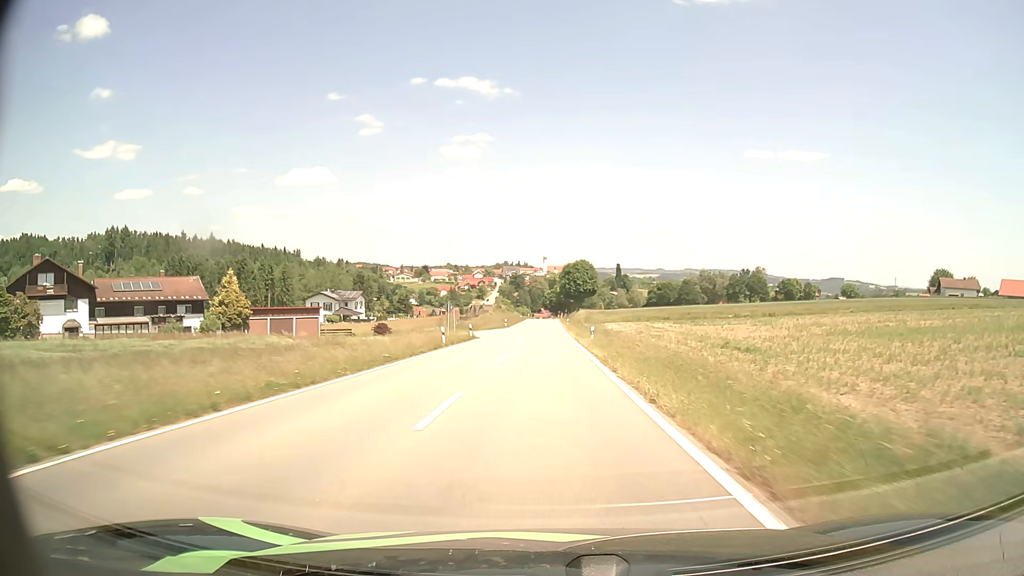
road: tertiary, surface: asphalt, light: Day
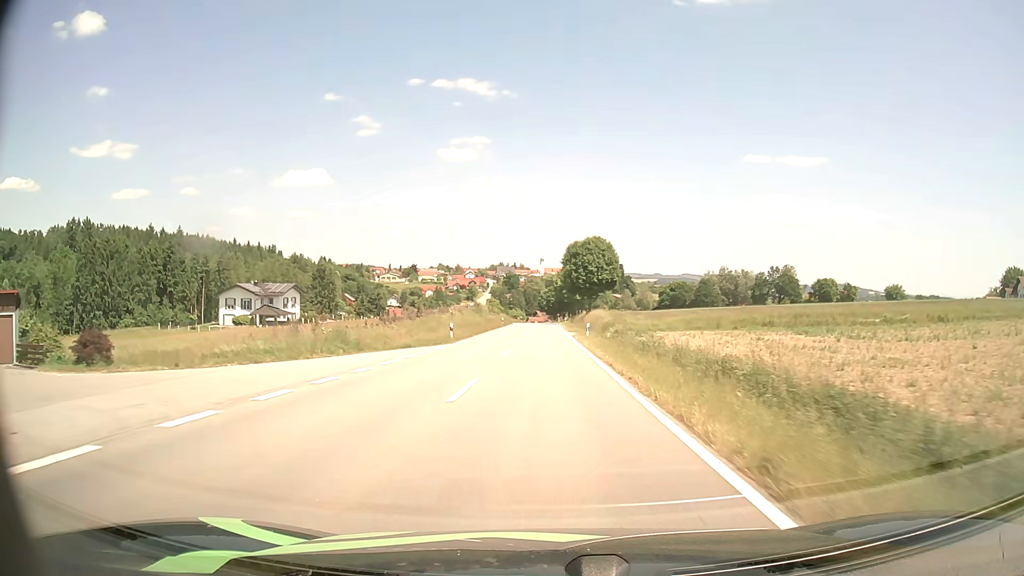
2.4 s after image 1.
(0.0, +46.3) m; 0°
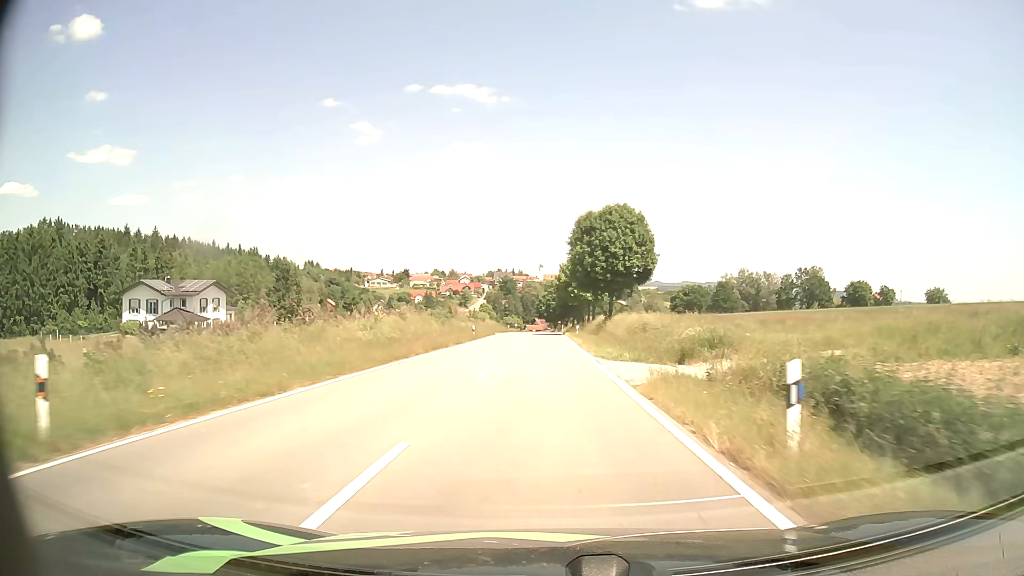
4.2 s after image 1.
(0.0, +32.7) m; 0°
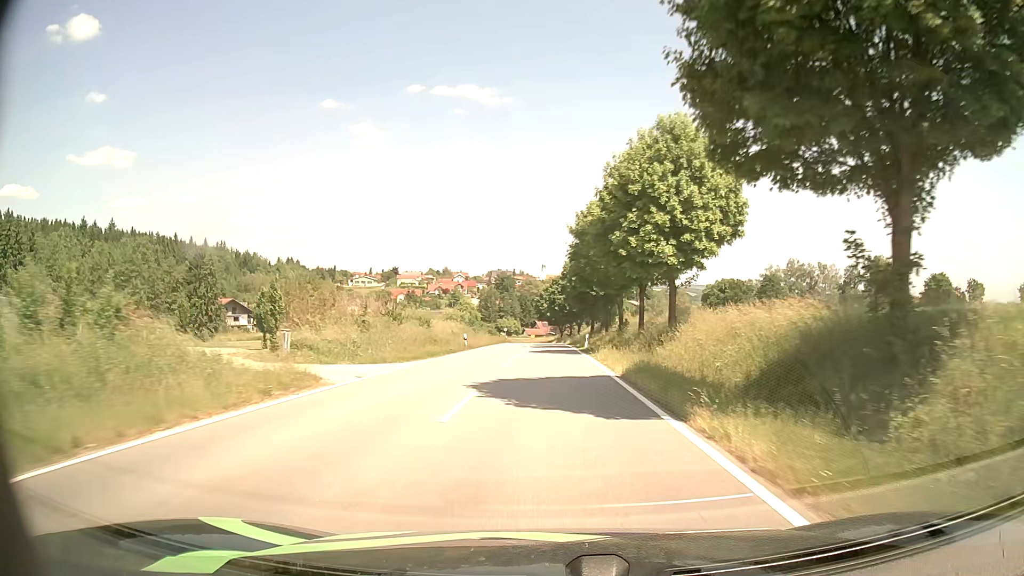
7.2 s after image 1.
(-0.1, +55.2) m; 0°
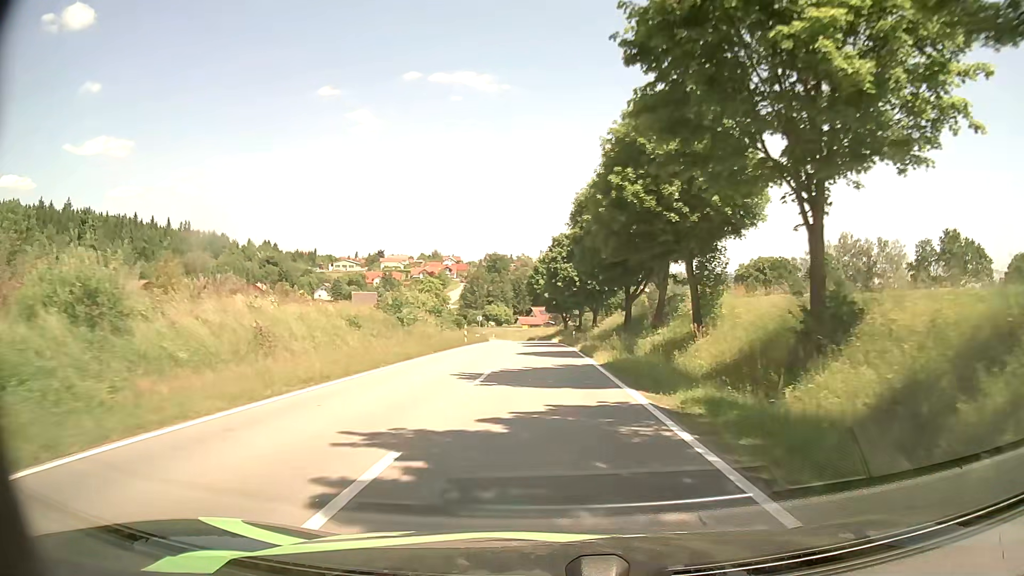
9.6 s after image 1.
(+0.1, +43.8) m; 0°
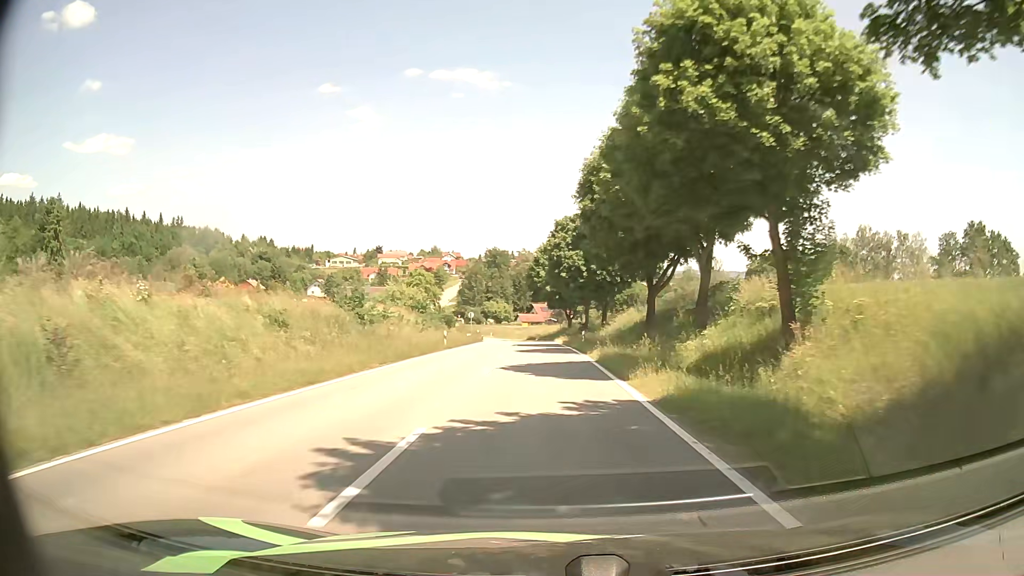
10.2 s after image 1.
(0.0, +10.4) m; 0°
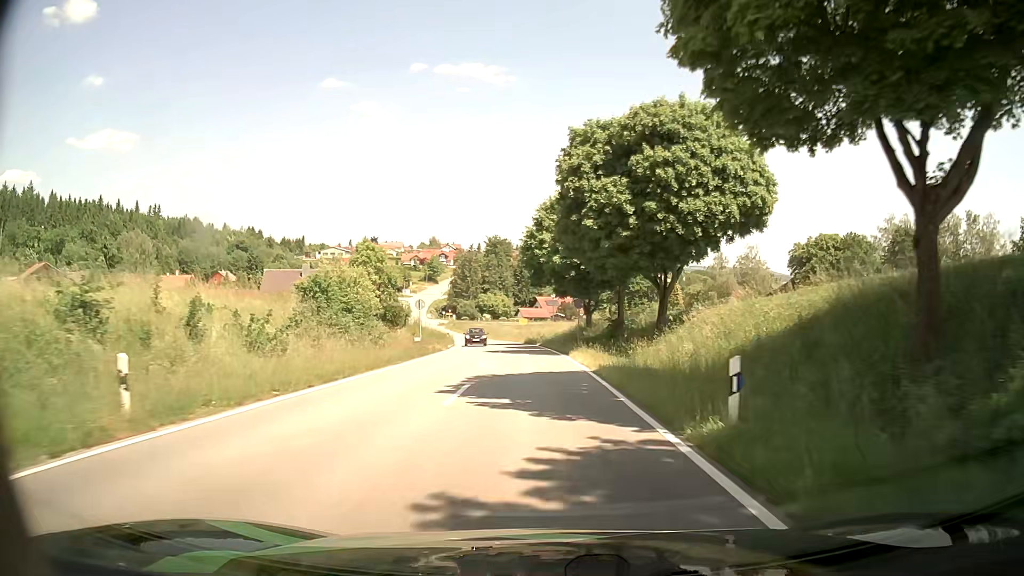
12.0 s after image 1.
(-0.2, +30.1) m; -1°
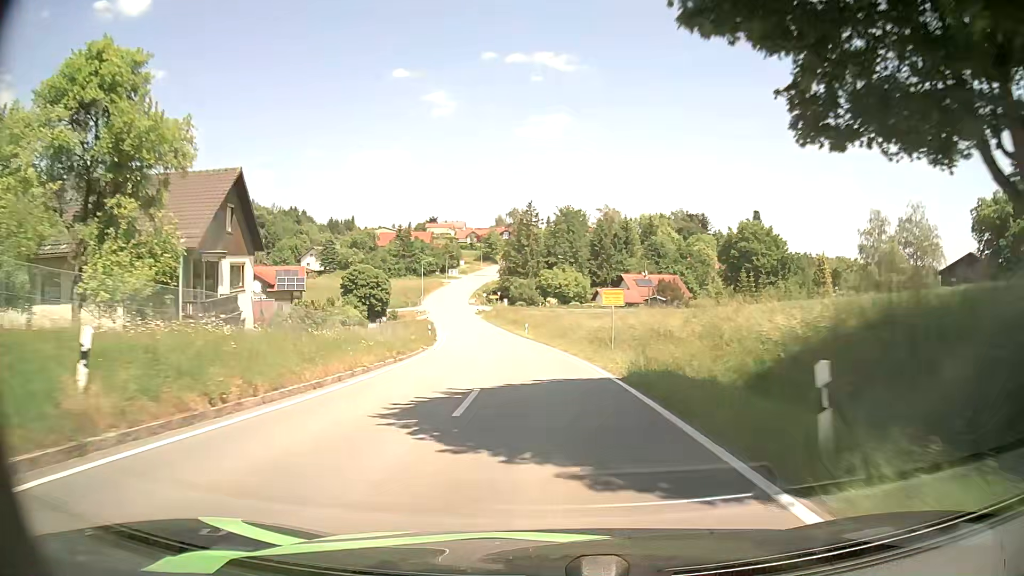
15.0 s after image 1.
(-2.0, +51.1) m; -6°
(0, +10) (-1, +20) (-2, +30) (-3, +40) (-4, +50) (-6, +60) (-7, +70) (-9, +79) (-11, +89) (-13, +99) m
